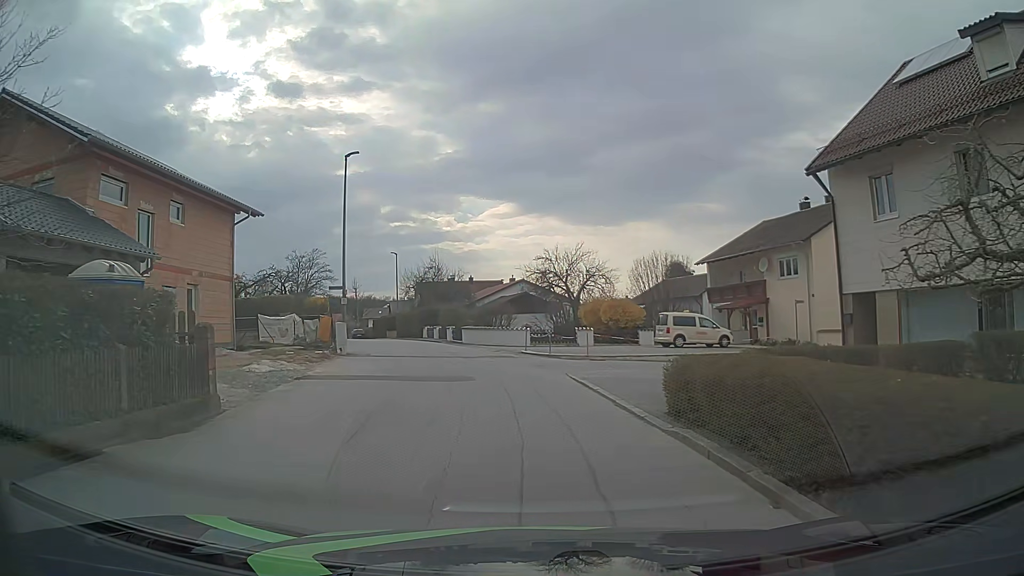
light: Day
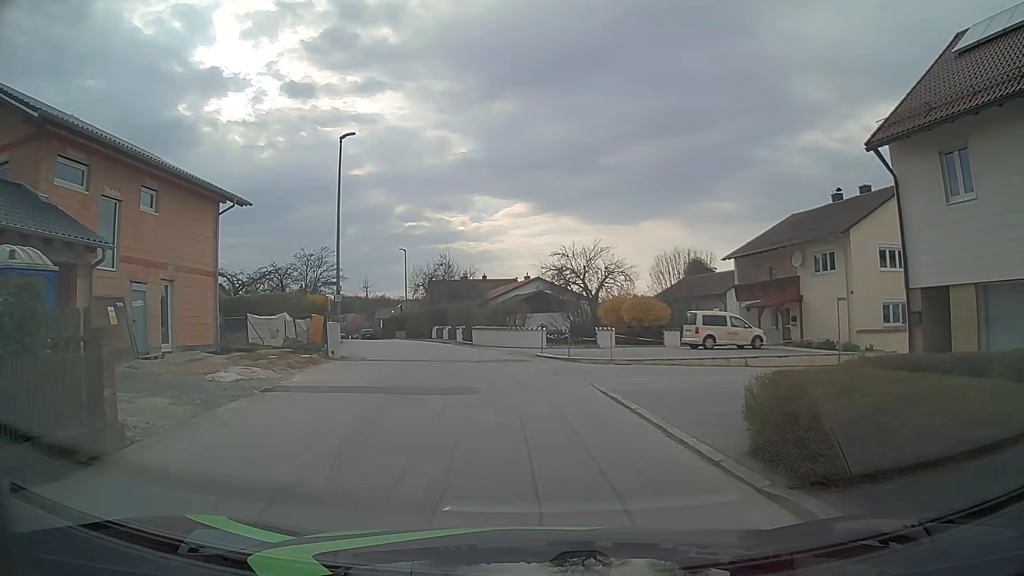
(-0.1, +3.0) m; -2°
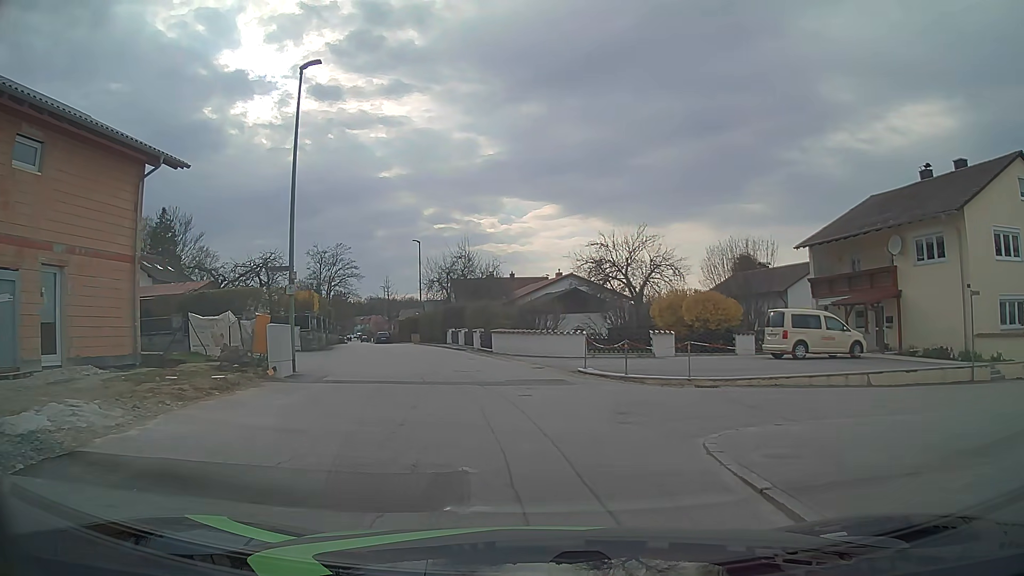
(-0.2, +7.8) m; -2°
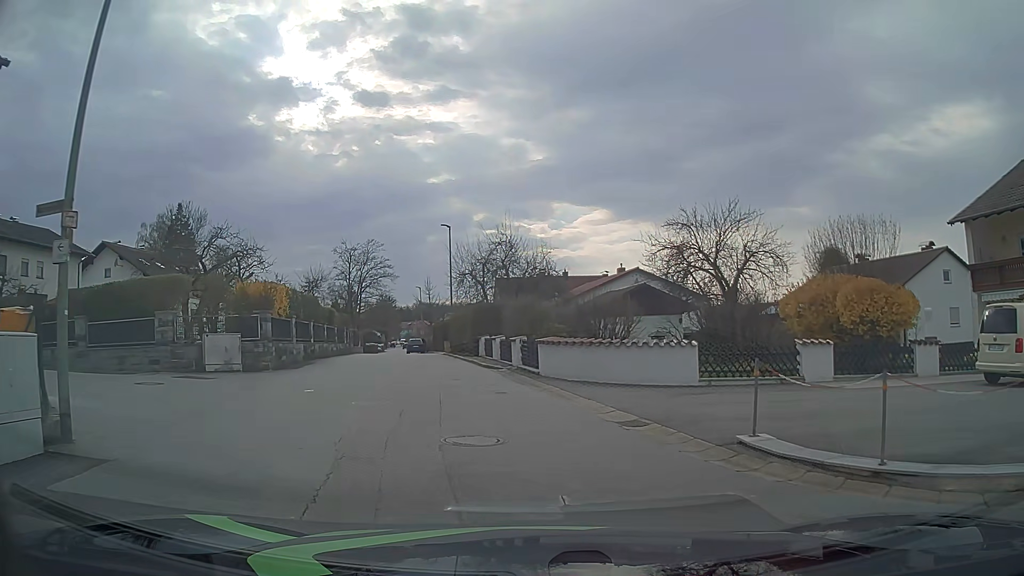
(-0.6, +10.9) m; -6°
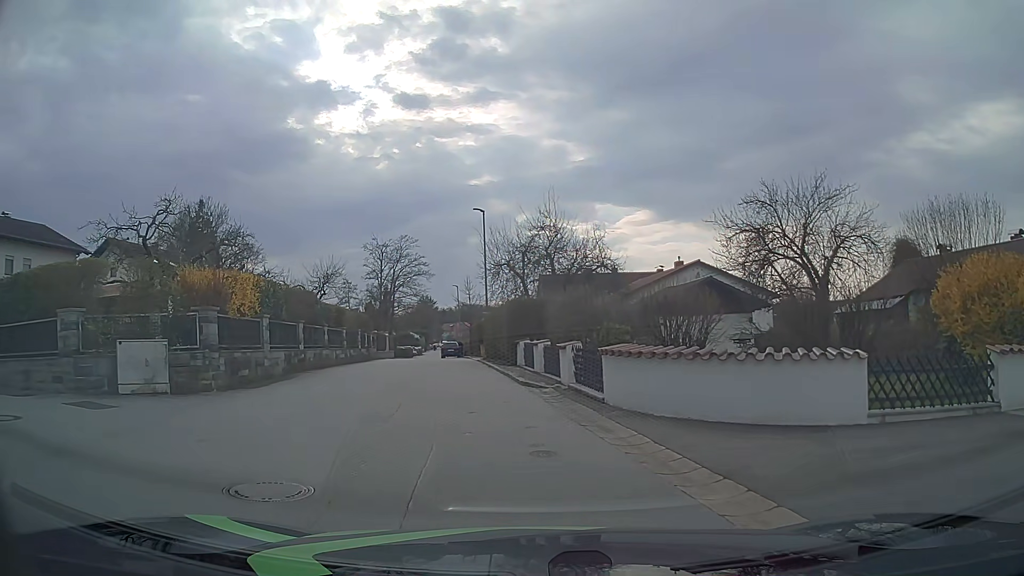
(-0.1, +6.3) m; -3°
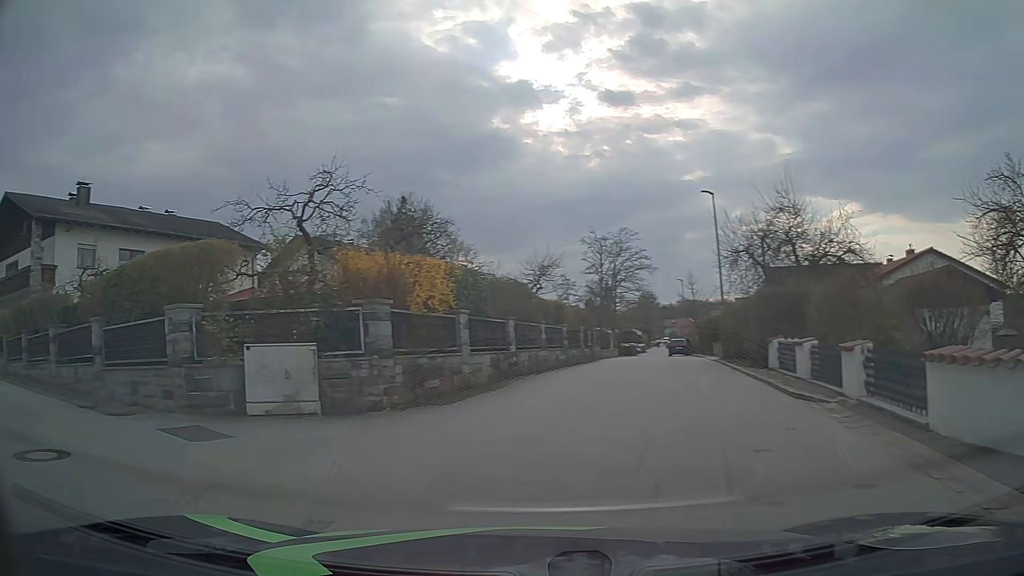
(-0.4, +3.7) m; -19°
